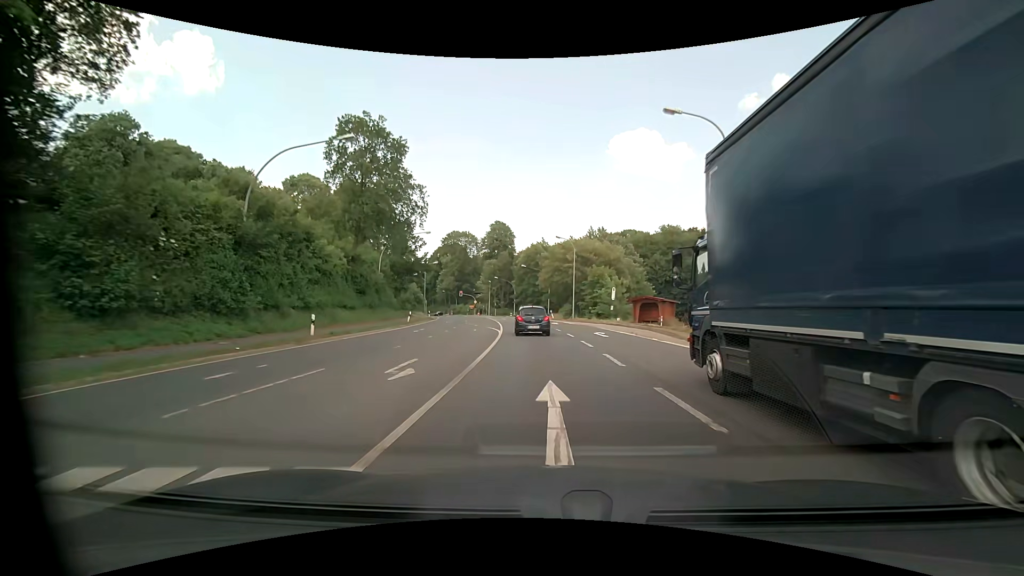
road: primary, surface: asphalt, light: Day
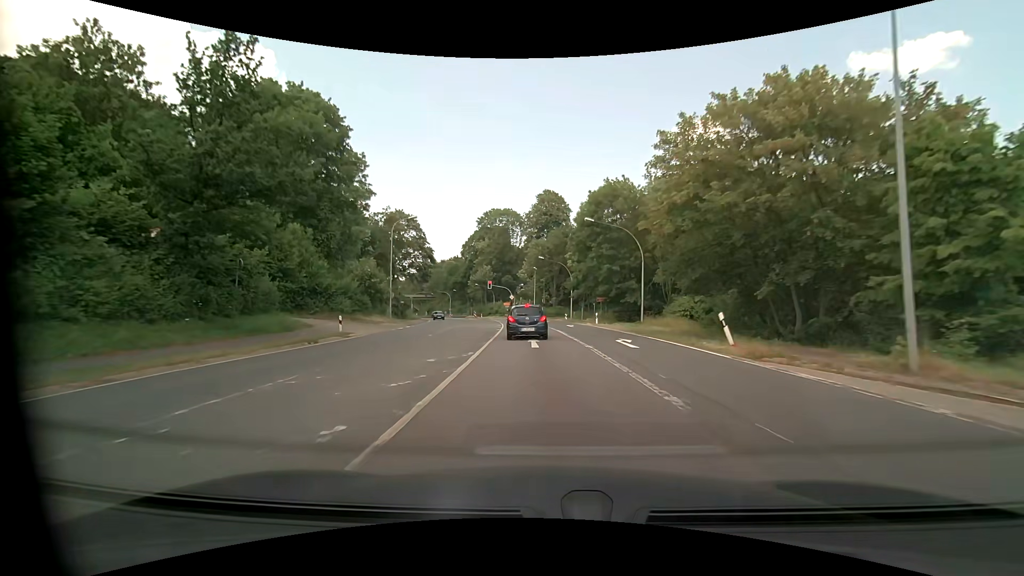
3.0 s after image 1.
(-2.6, +48.0) m; -6°
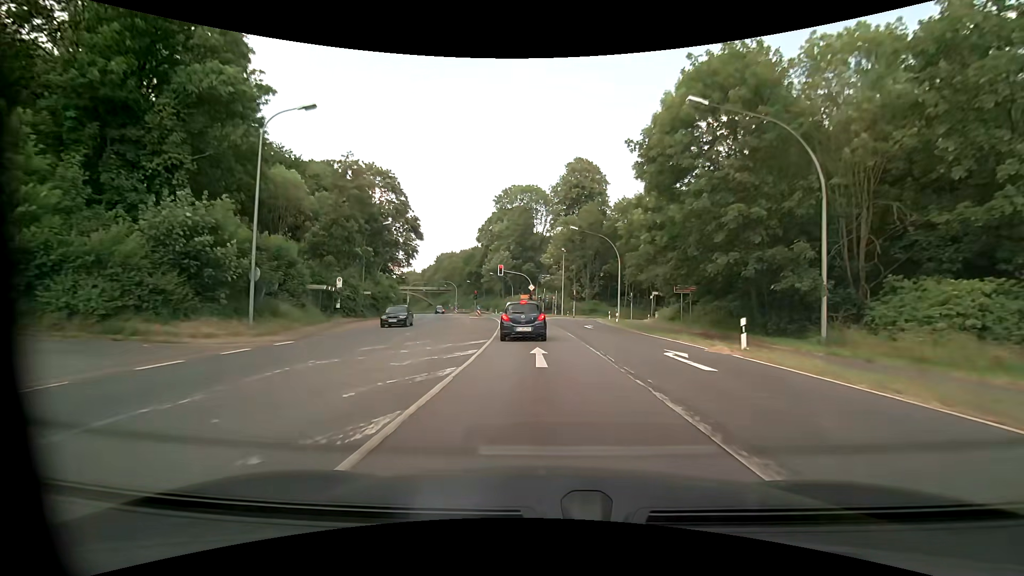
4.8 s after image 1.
(-0.8, +25.7) m; -3°
(0, +10) (0, +20) (-1, +30) (-2, +40) (-3, +50) (-4, +60) (-6, +70) (-8, +79) (-10, +89) (-13, +99) m
